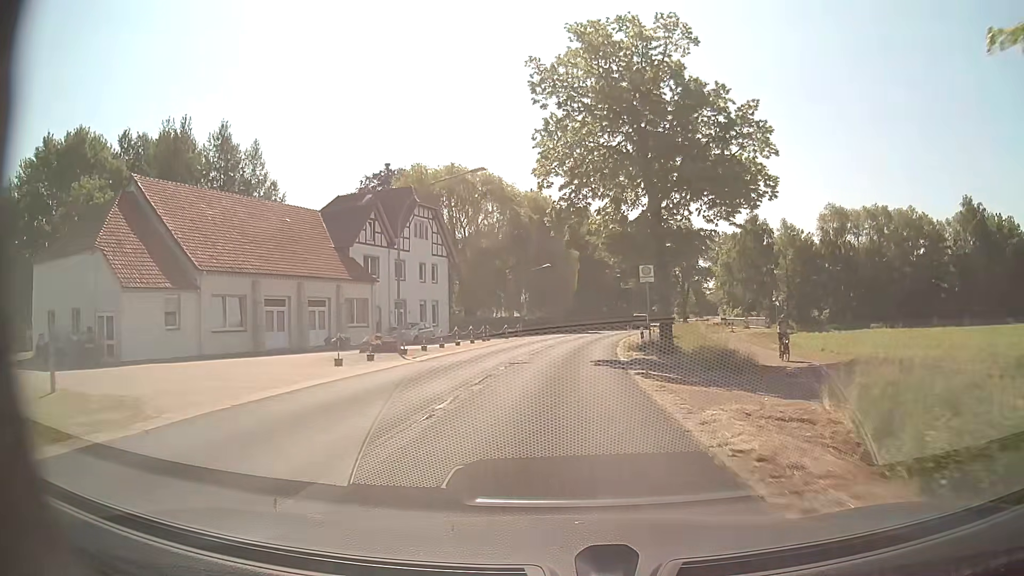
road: secondary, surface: asphalt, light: Day
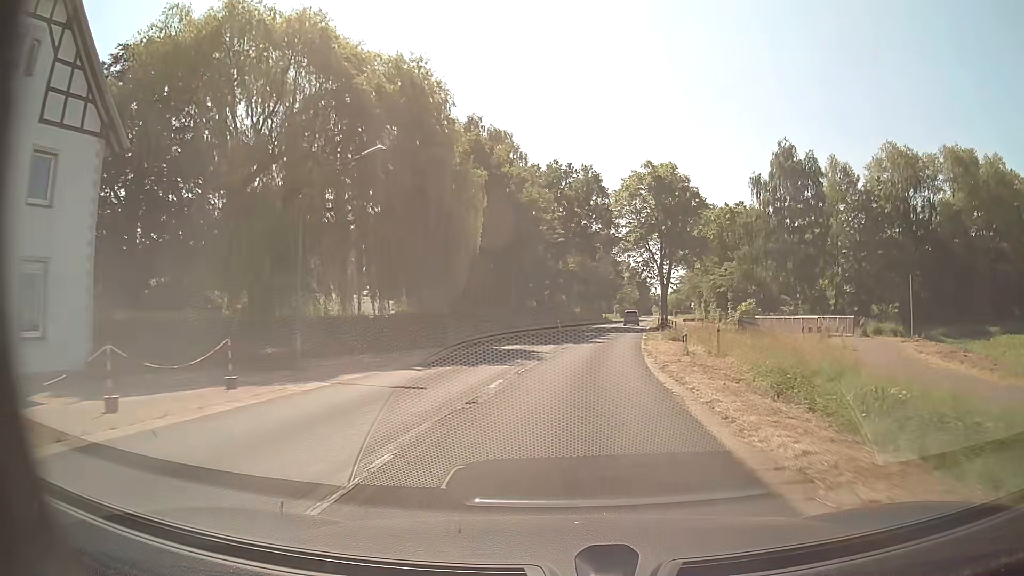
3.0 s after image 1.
(+1.8, +40.4) m; +7°
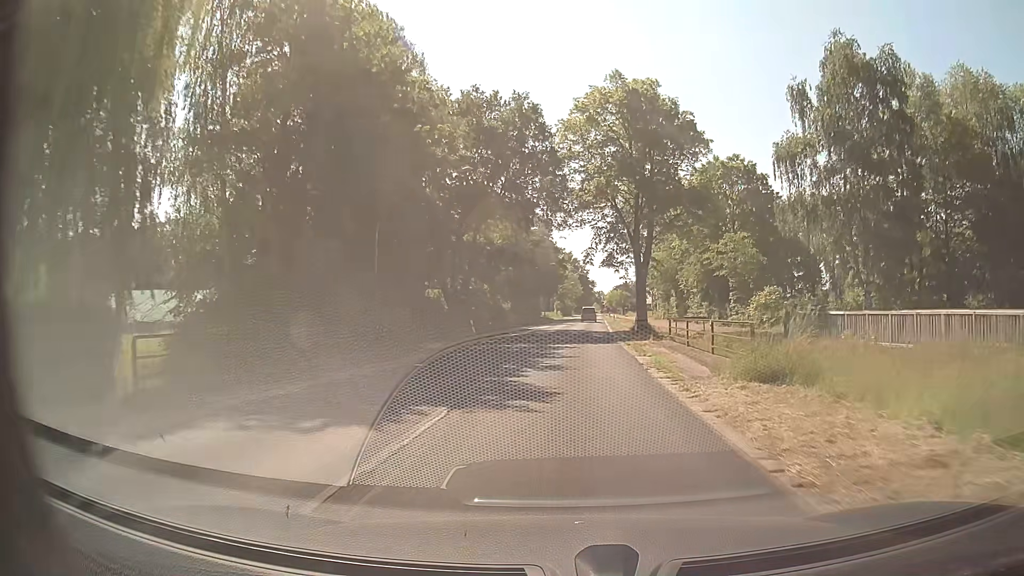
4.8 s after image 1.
(+1.3, +24.2) m; +5°
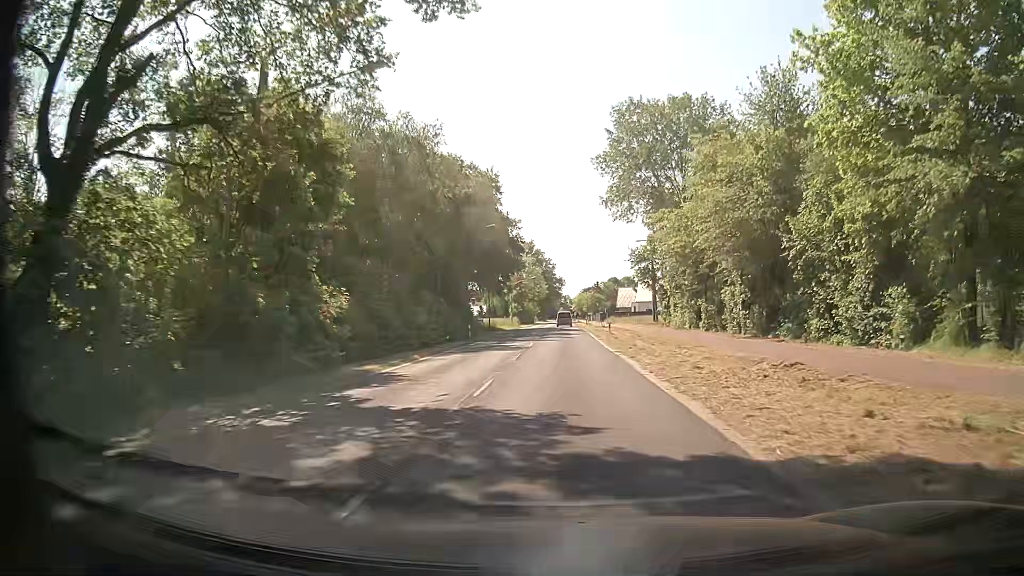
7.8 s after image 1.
(+1.3, +40.2) m; +3°
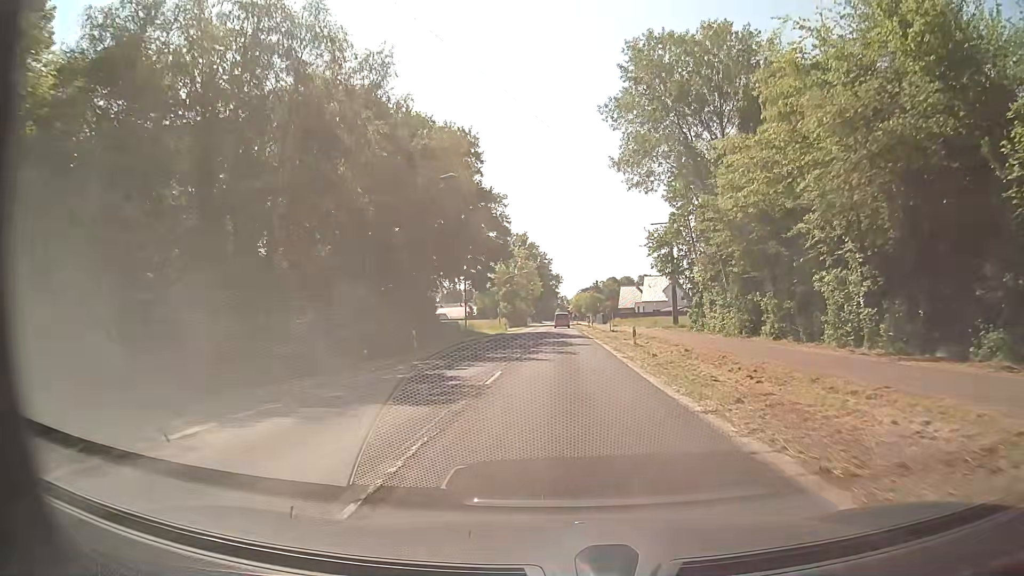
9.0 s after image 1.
(+0.1, +16.1) m; +1°
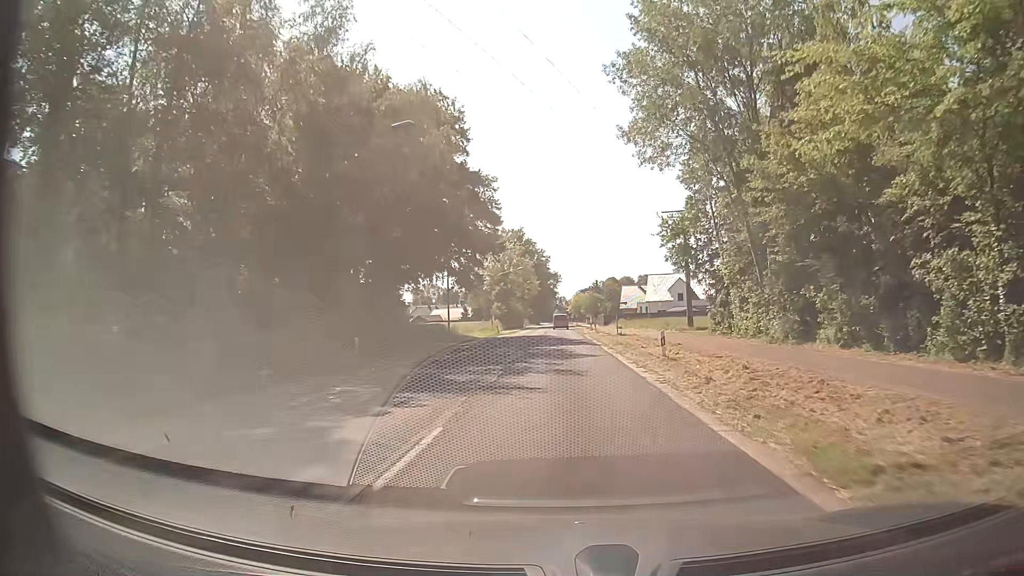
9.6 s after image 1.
(0.0, +8.1) m; 0°
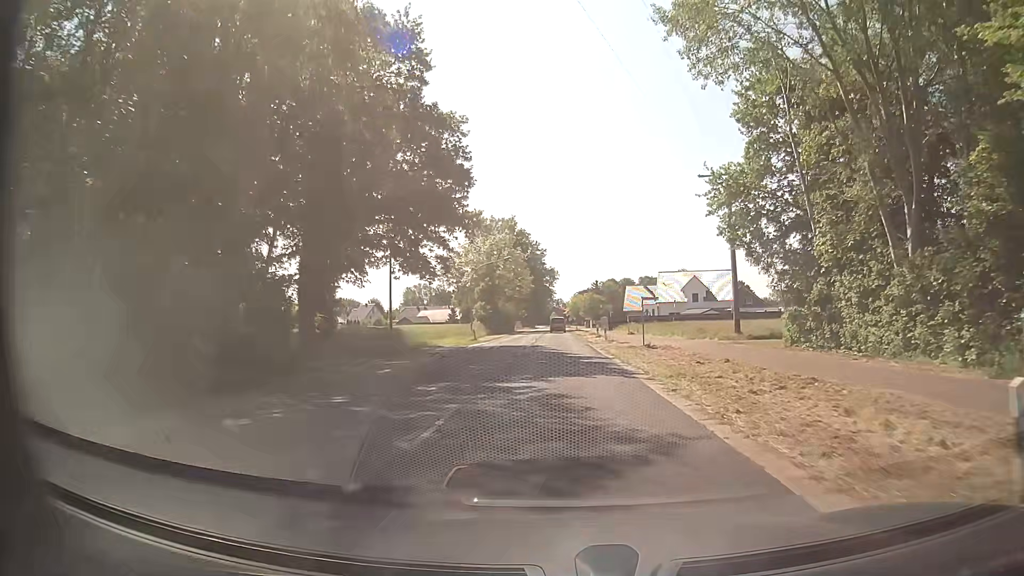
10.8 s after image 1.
(0.0, +16.1) m; 0°
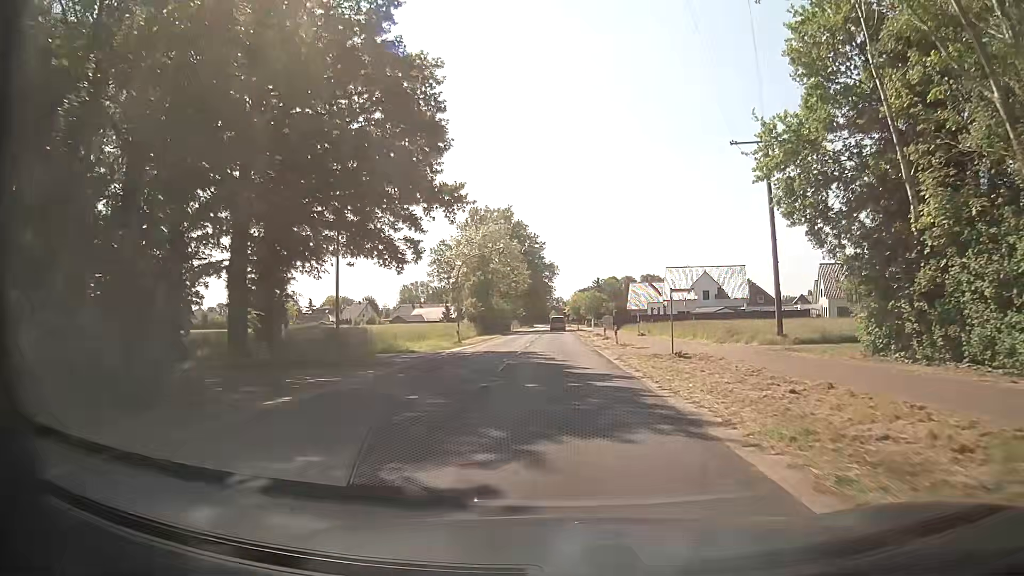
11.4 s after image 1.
(+0.1, +8.1) m; 0°
(0, +10) (0, +20) (0, +30) (0, +40) (0, +50) (0, +60) (0, +70) (0, +80) (0, +90) (0, +100) m
